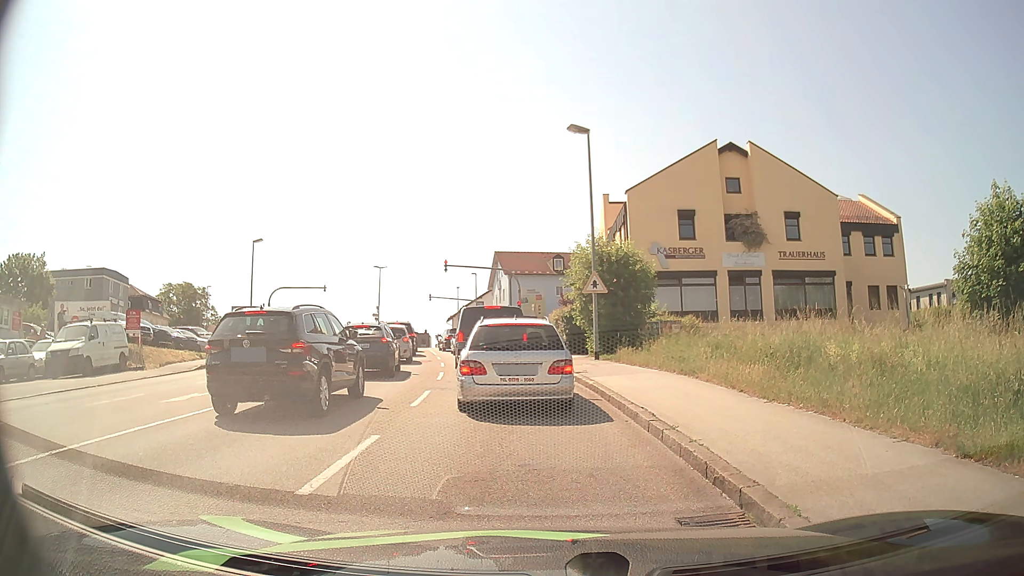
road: tertiary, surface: asphalt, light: Day
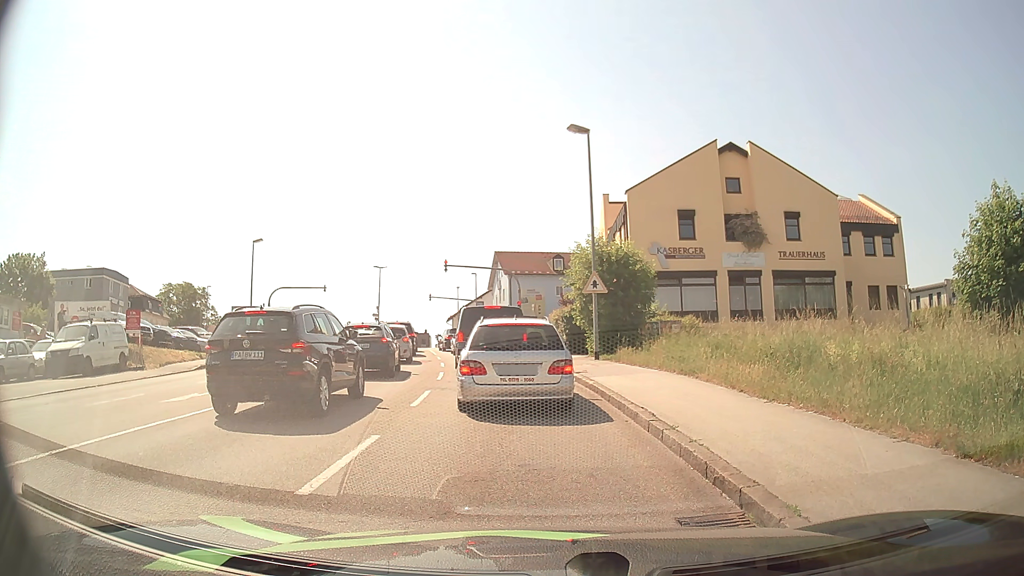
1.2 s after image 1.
(0.0, 0.0) m; 0°
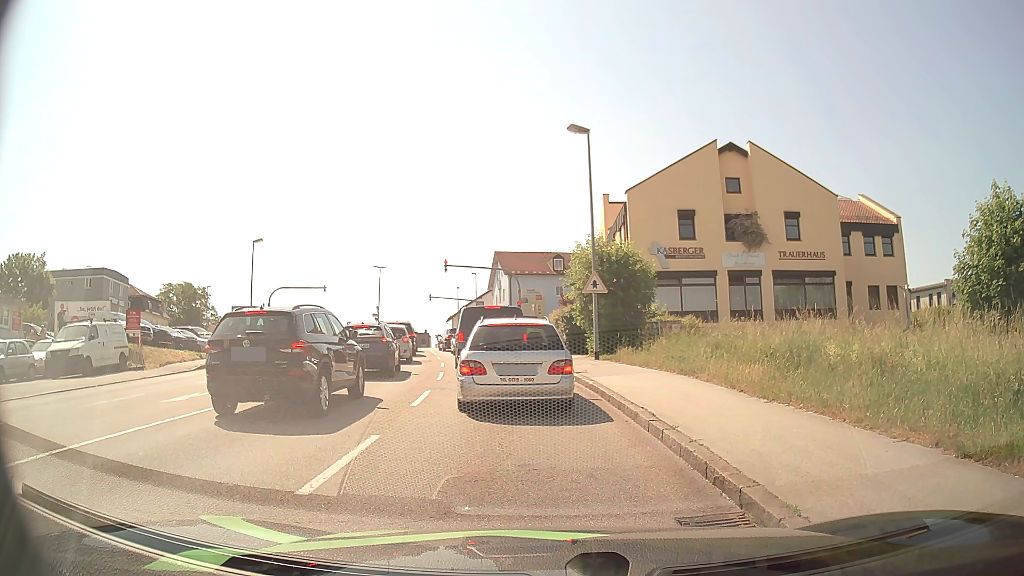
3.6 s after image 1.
(0.0, 0.0) m; 0°
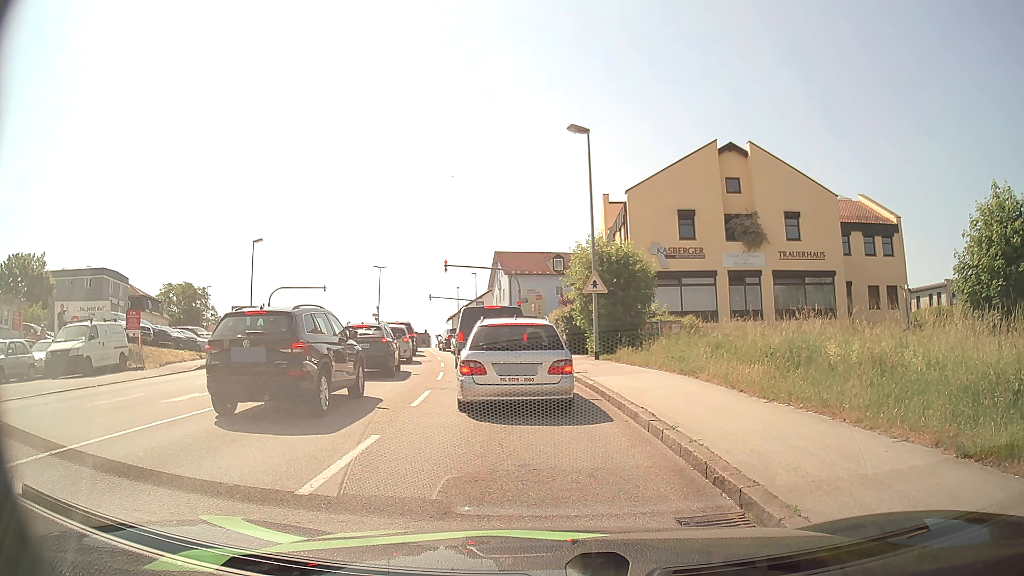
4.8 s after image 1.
(0.0, 0.0) m; 0°
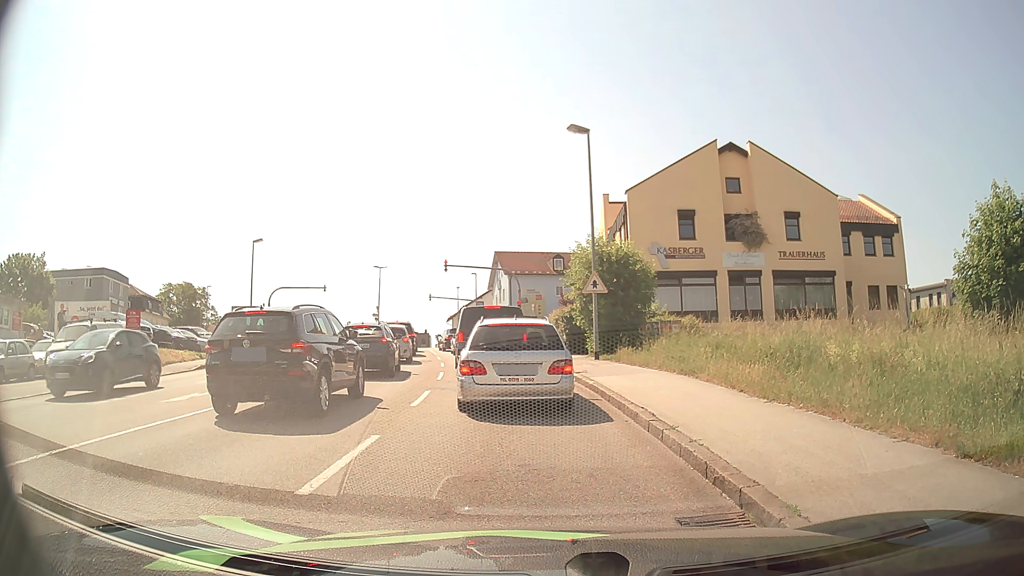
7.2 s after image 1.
(0.0, 0.0) m; 0°
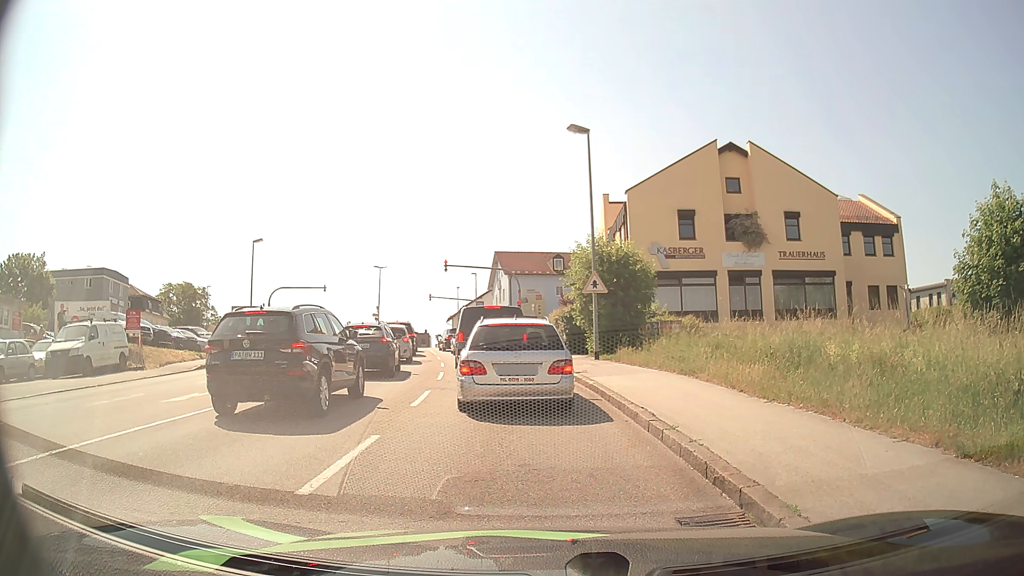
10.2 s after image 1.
(0.0, 0.0) m; 0°
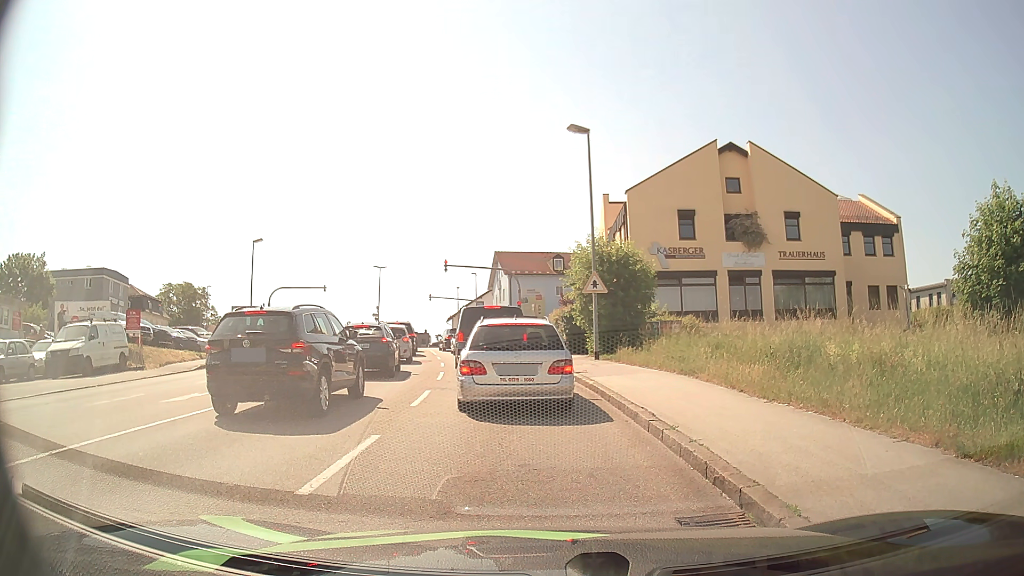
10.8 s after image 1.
(0.0, 0.0) m; 0°
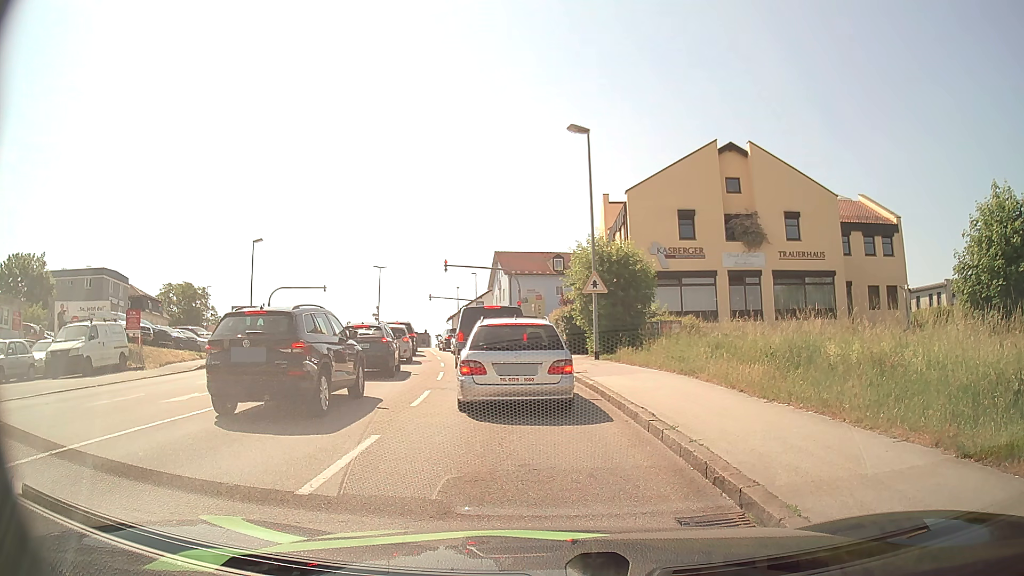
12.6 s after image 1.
(0.0, 0.0) m; 0°
